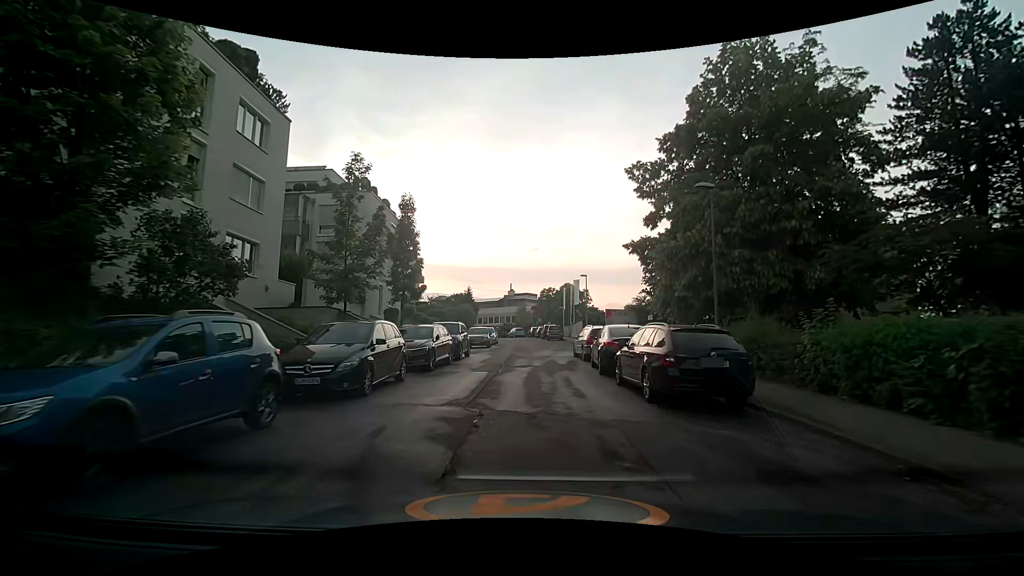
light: Day
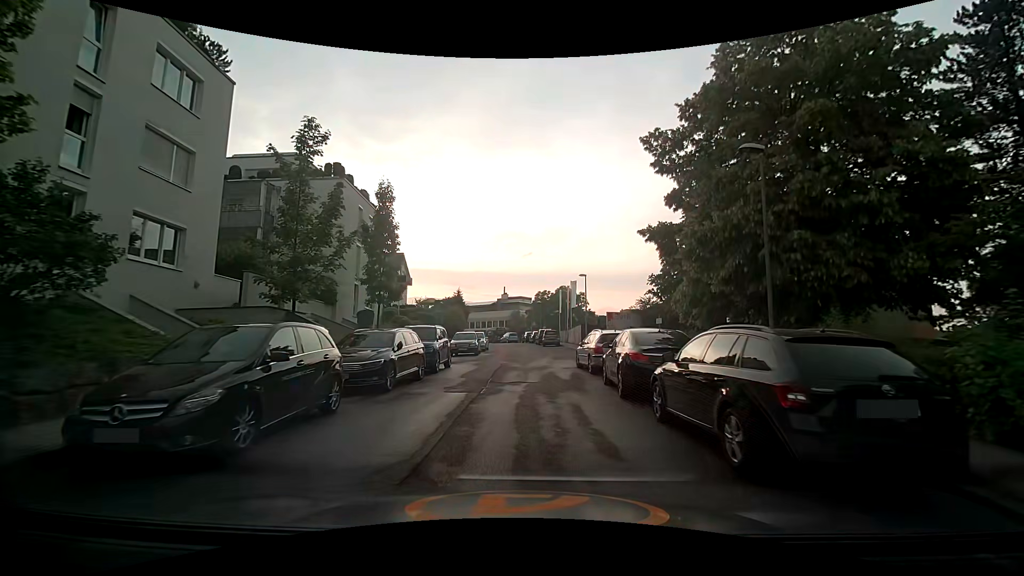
(0.0, +4.2) m; -1°
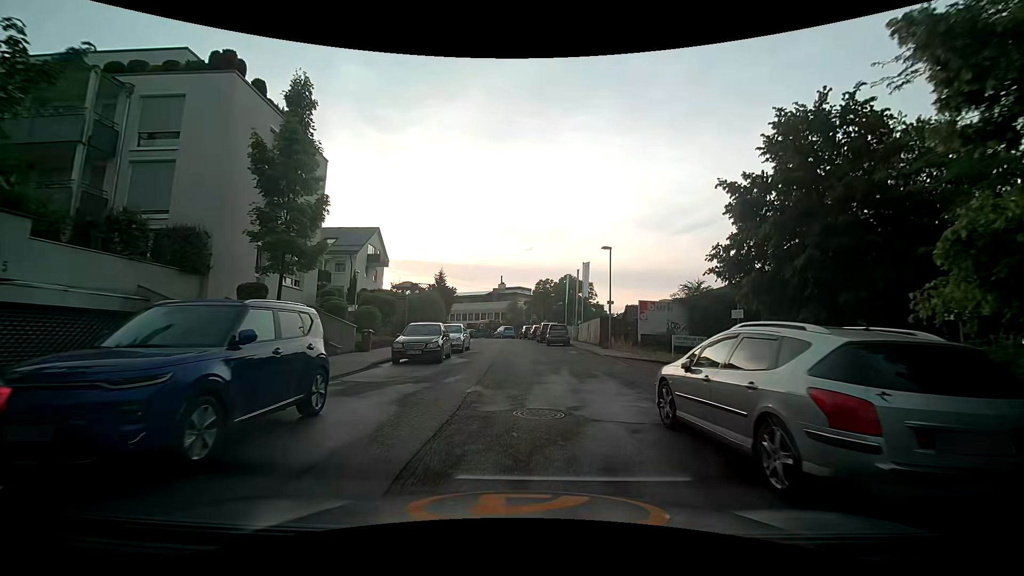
(+0.2, +12.4) m; +1°
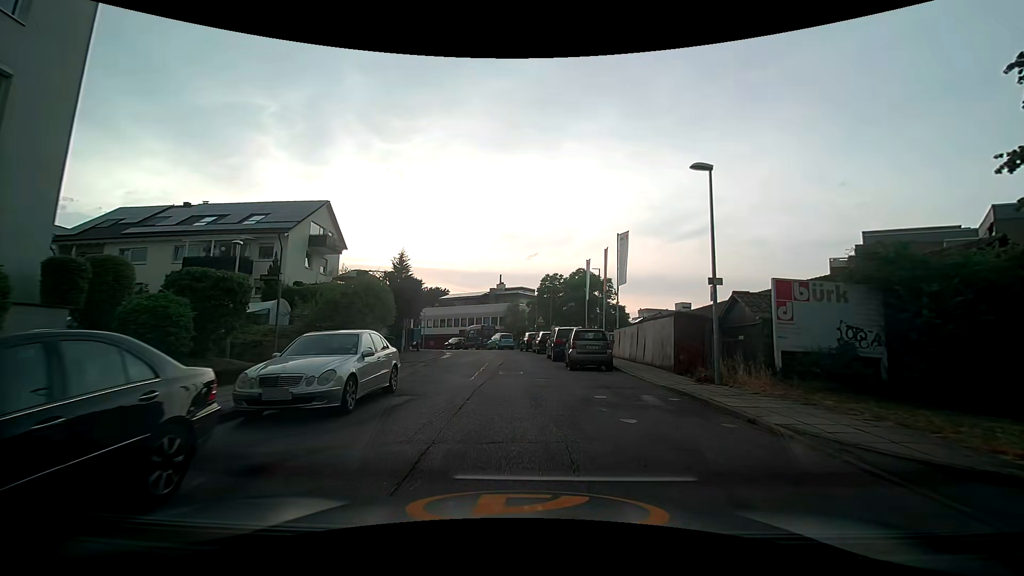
(+0.1, +16.1) m; 0°
